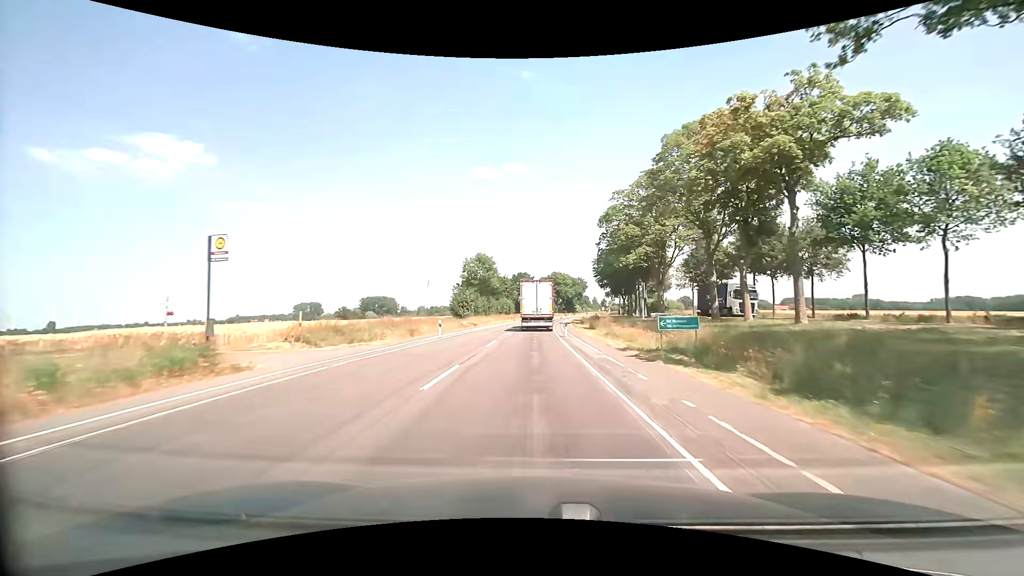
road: secondary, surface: asphalt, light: Day
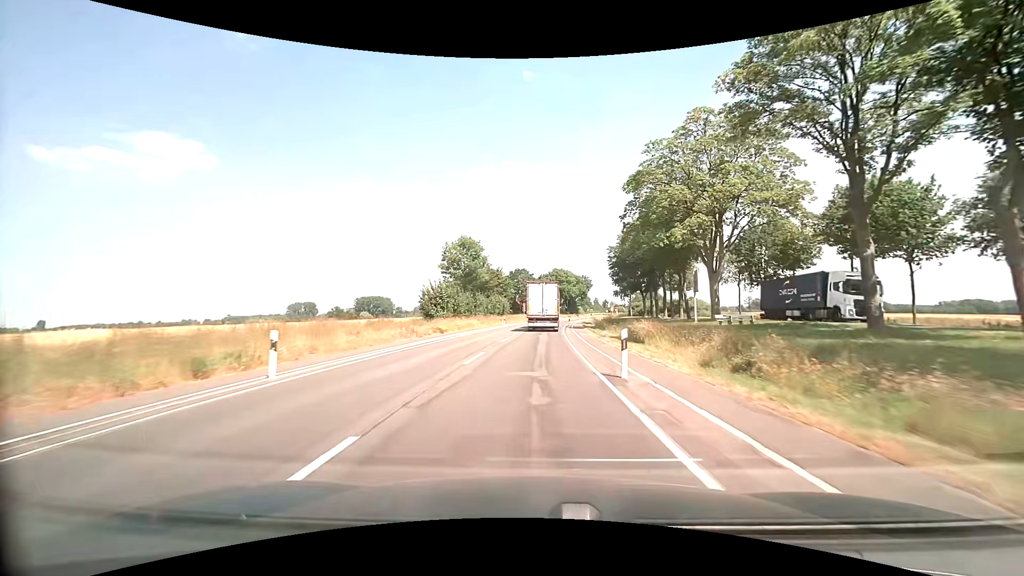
(0.0, +20.2) m; 0°
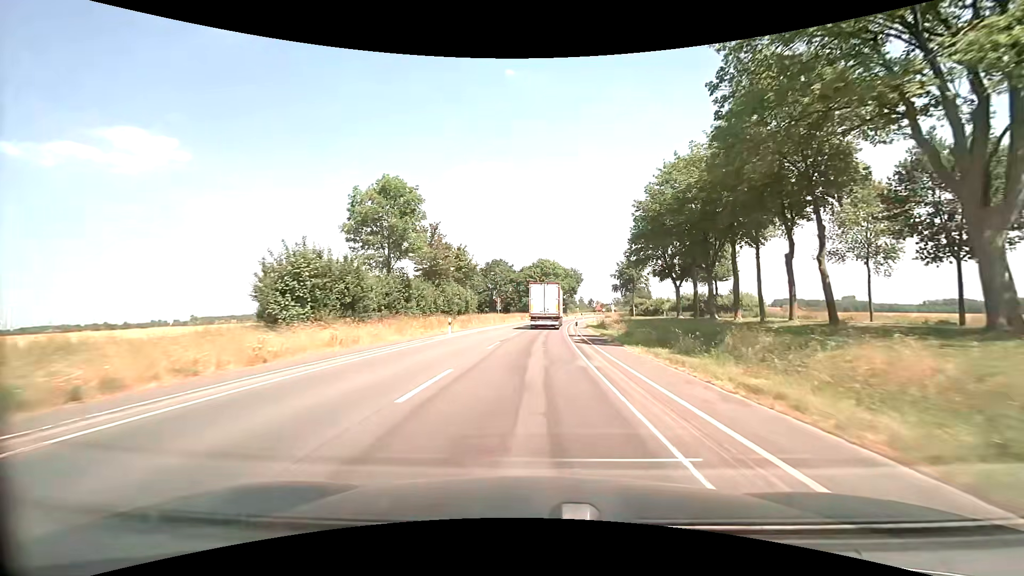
(+0.5, +30.3) m; +2°
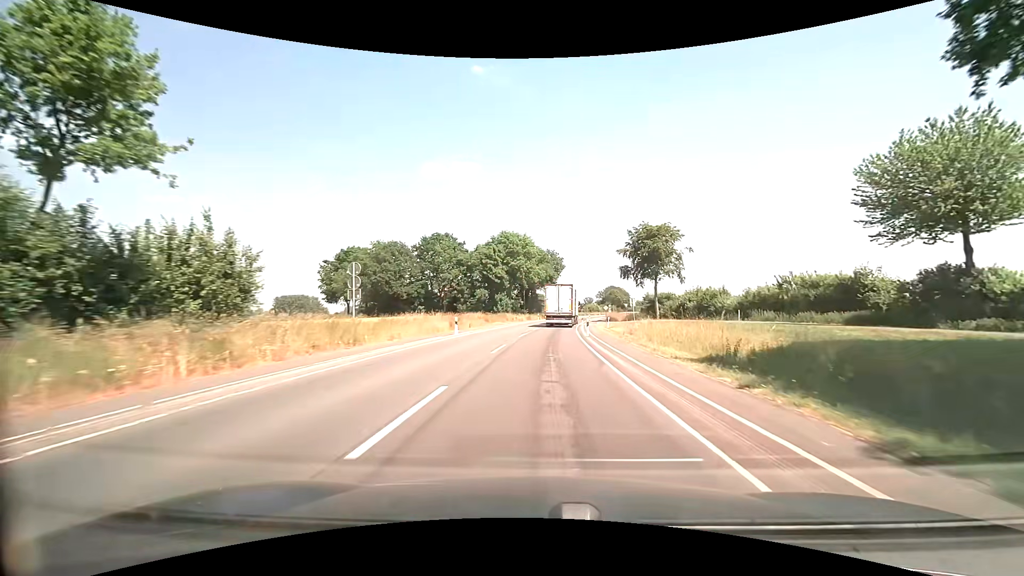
(+1.1, +51.0) m; +3°
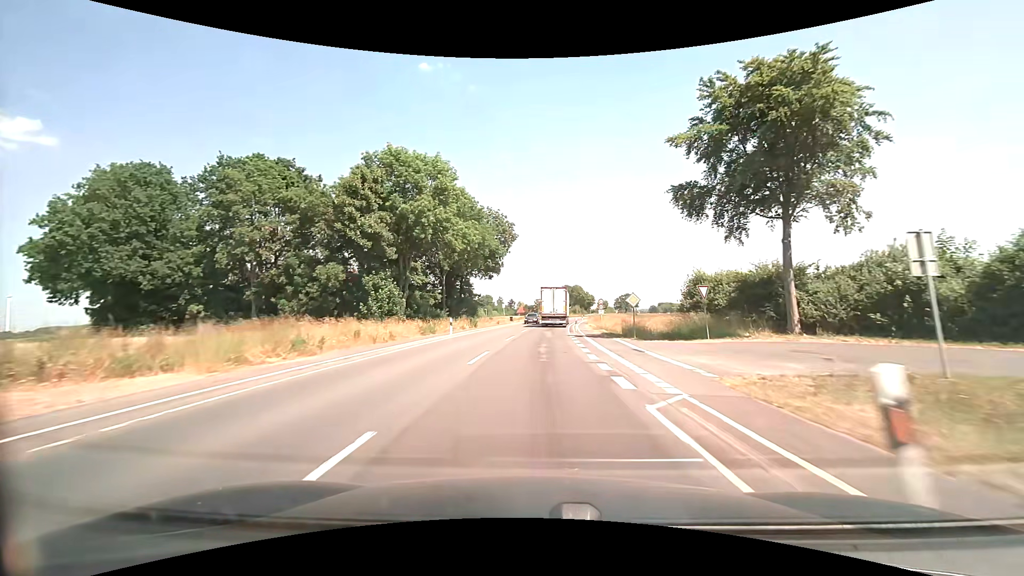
(+2.7, +51.2) m; +6°
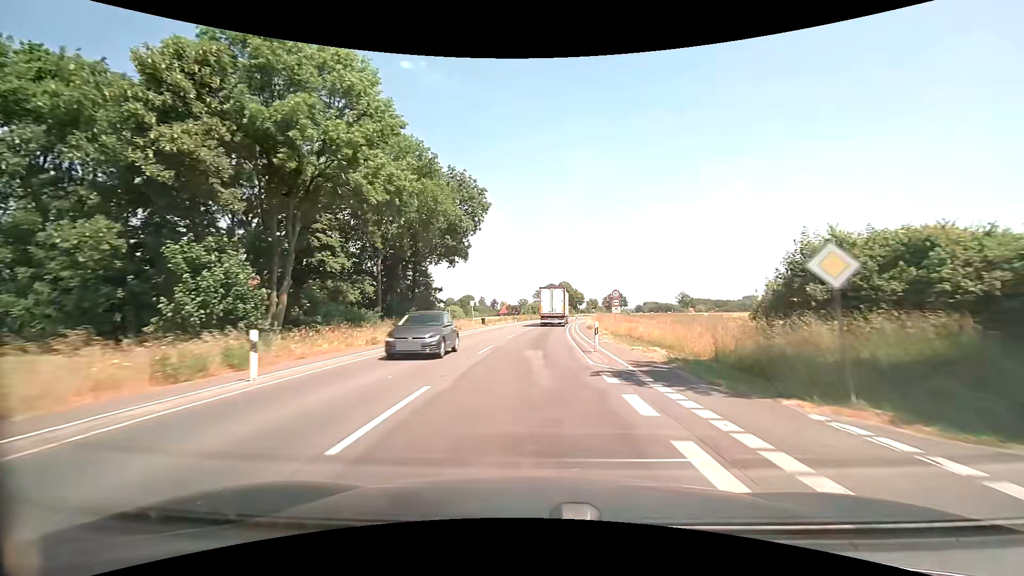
(+0.4, +20.5) m; +2°
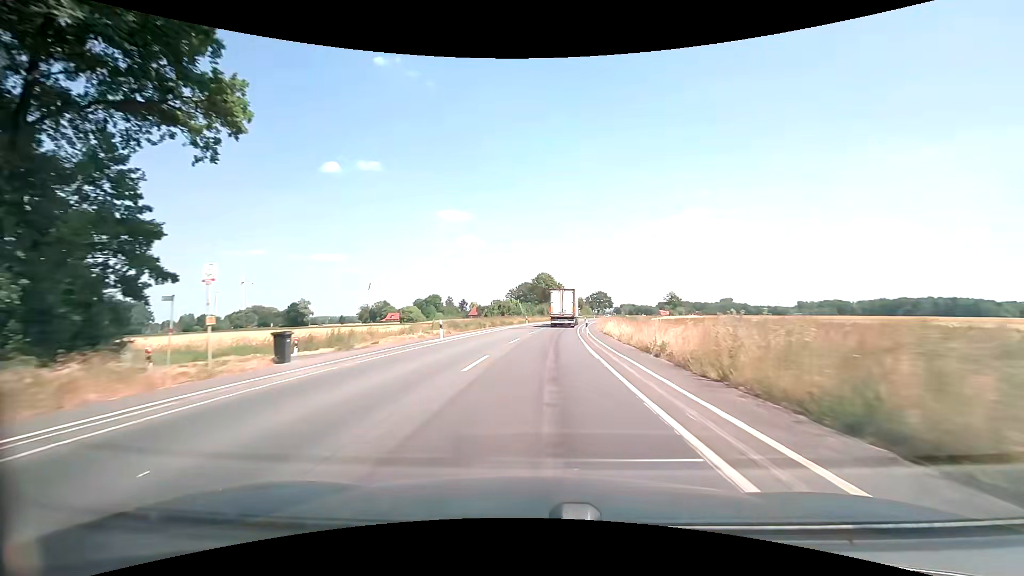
(+1.0, +41.1) m; +3°
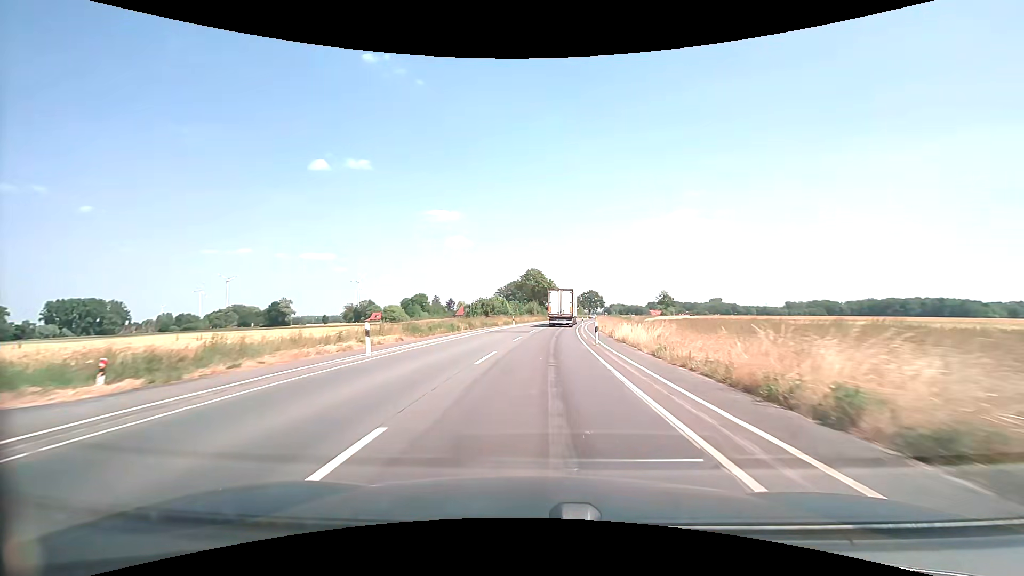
(+0.1, +10.3) m; +1°
(0, +10) (0, +20) (+1, +30) (+2, +40) (+3, +50) (+4, +60) (+5, +70) (+6, +80) (+8, +90) (+9, +99) m
